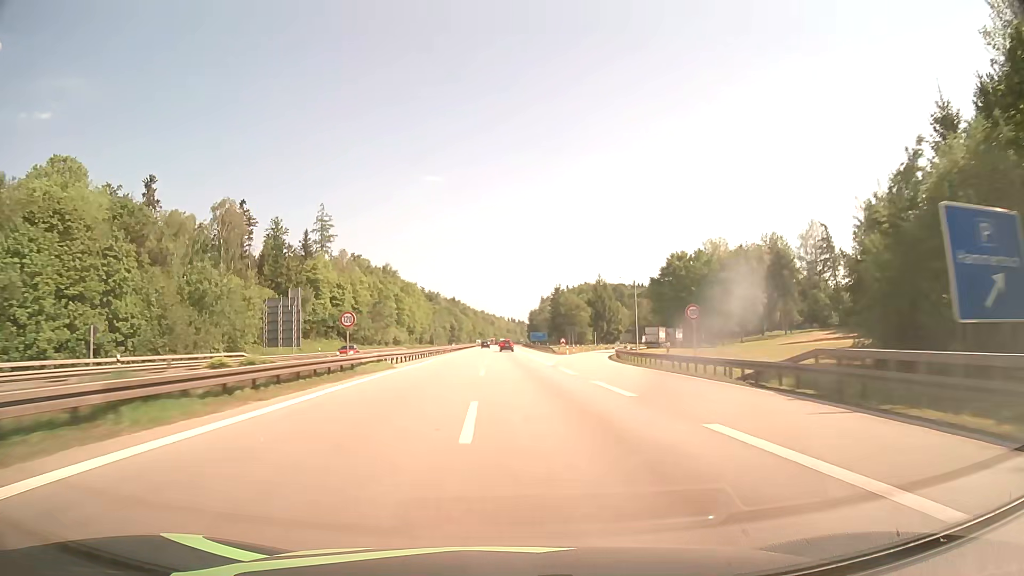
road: motorway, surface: asphalt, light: Day
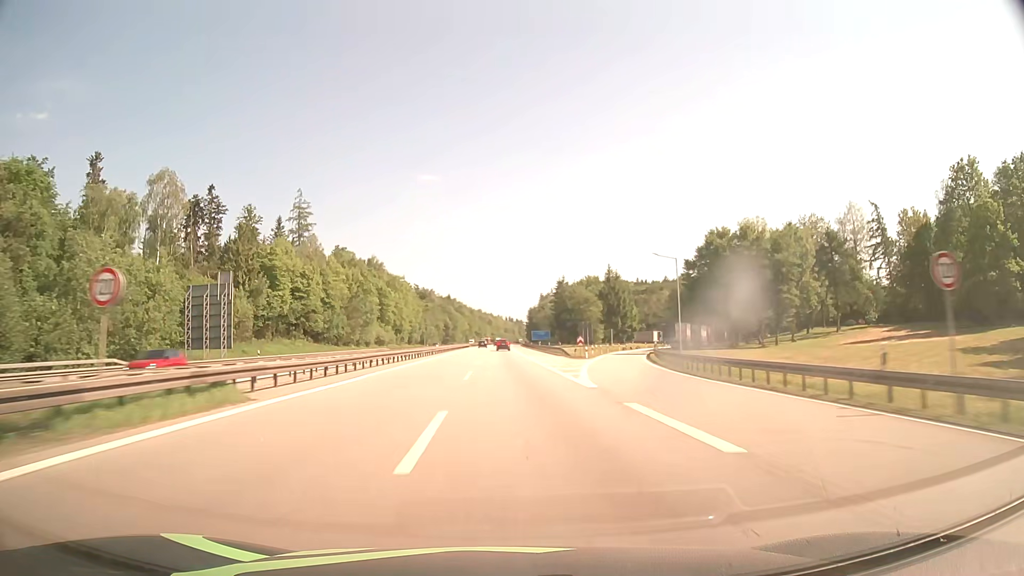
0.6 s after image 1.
(+0.1, +19.9) m; 0°
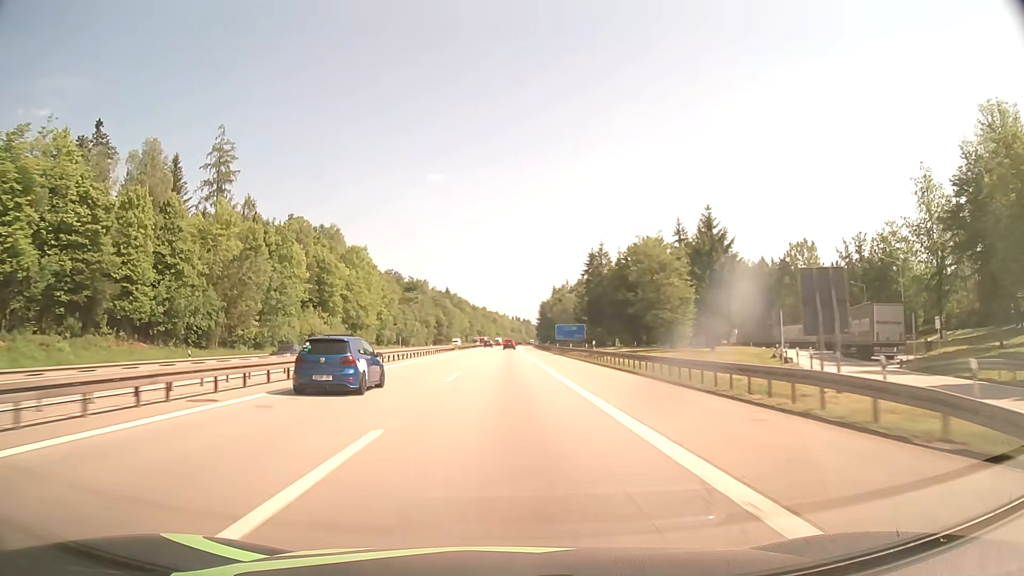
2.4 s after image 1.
(-0.3, +56.8) m; 0°
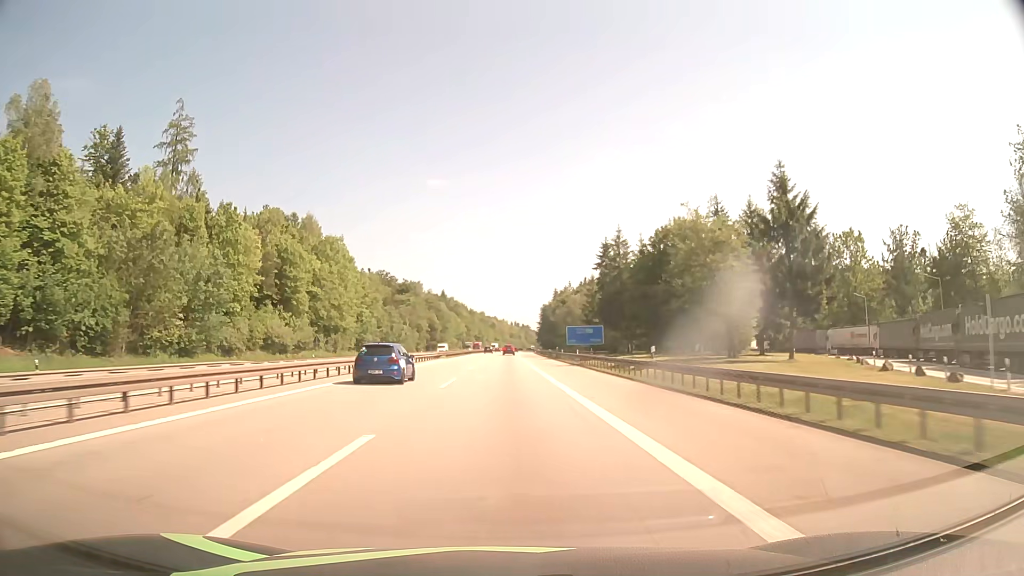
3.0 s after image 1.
(0.0, +18.3) m; 0°
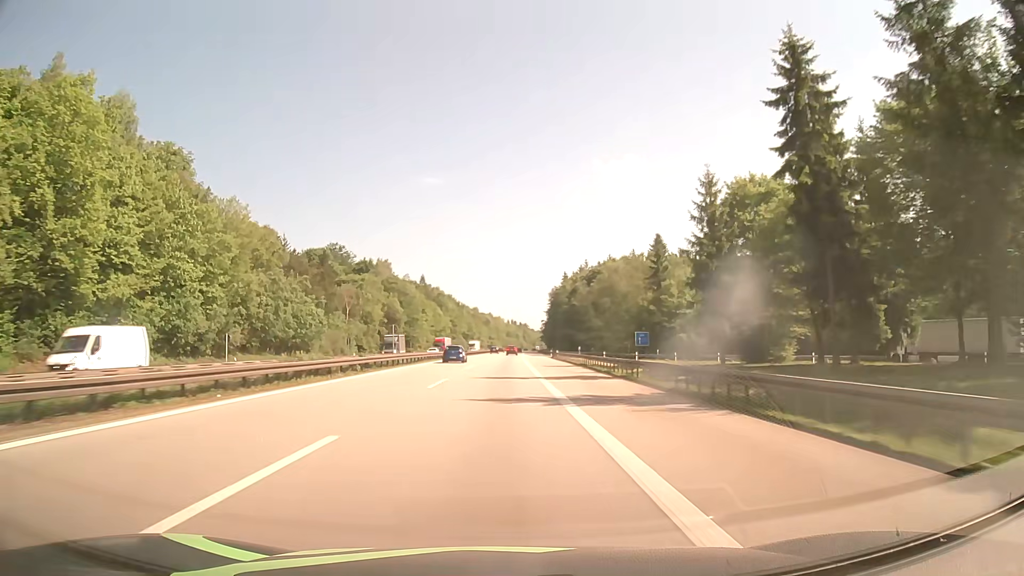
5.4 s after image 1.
(+0.2, +72.4) m; 0°
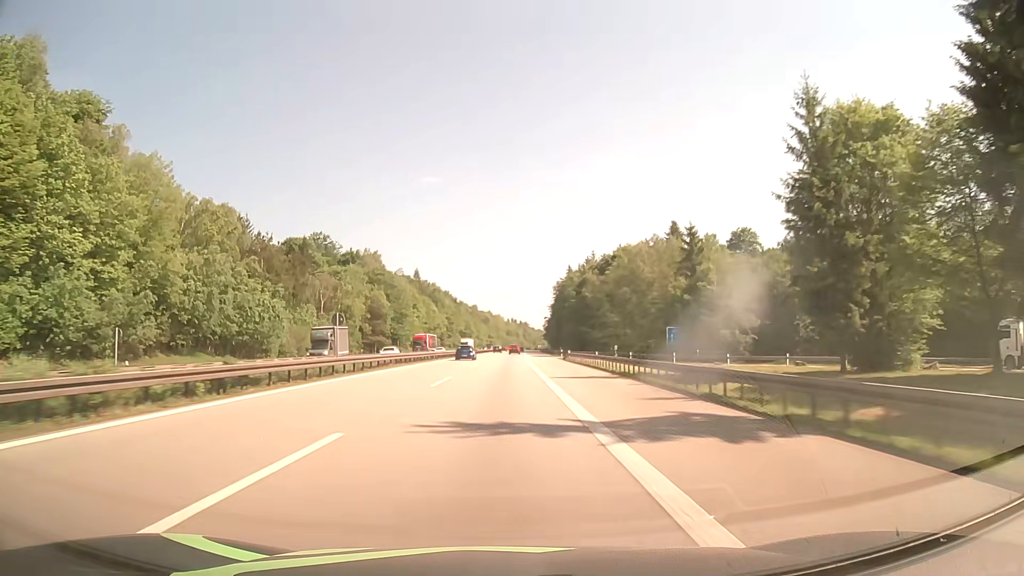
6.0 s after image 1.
(0.0, +18.0) m; 0°
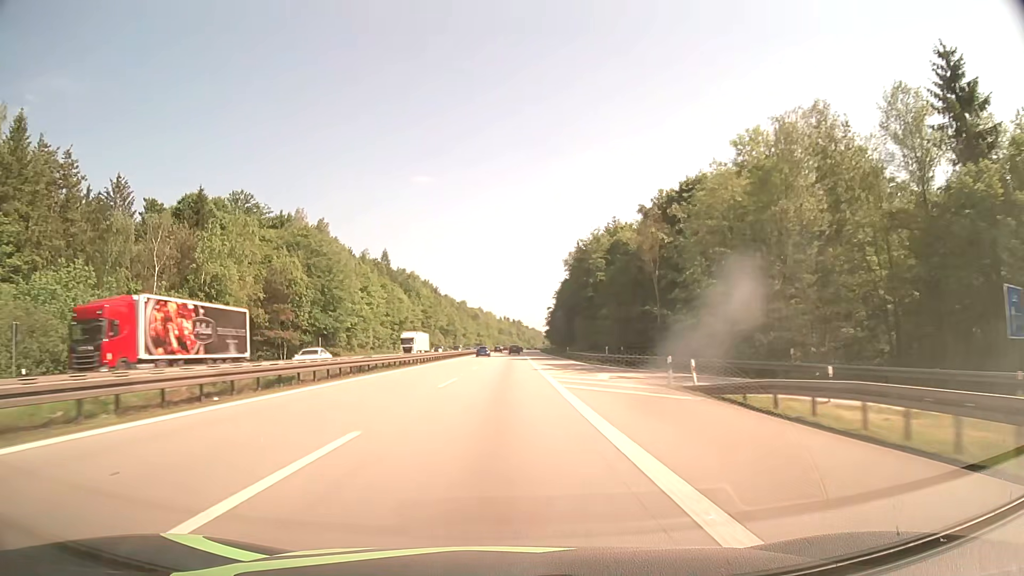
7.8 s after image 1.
(+0.2, +53.7) m; +1°
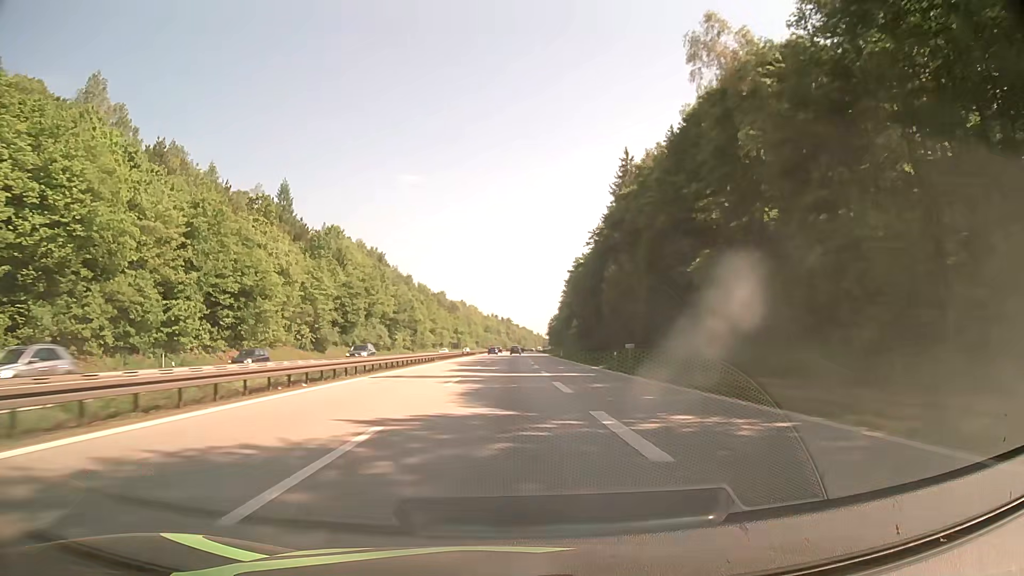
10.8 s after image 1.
(+0.7, +89.9) m; +1°
(0, +10) (0, +20) (0, +30) (0, +40) (0, +50) (0, +60) (0, +70) (0, +80) (+1, +90) (+1, +100) m
